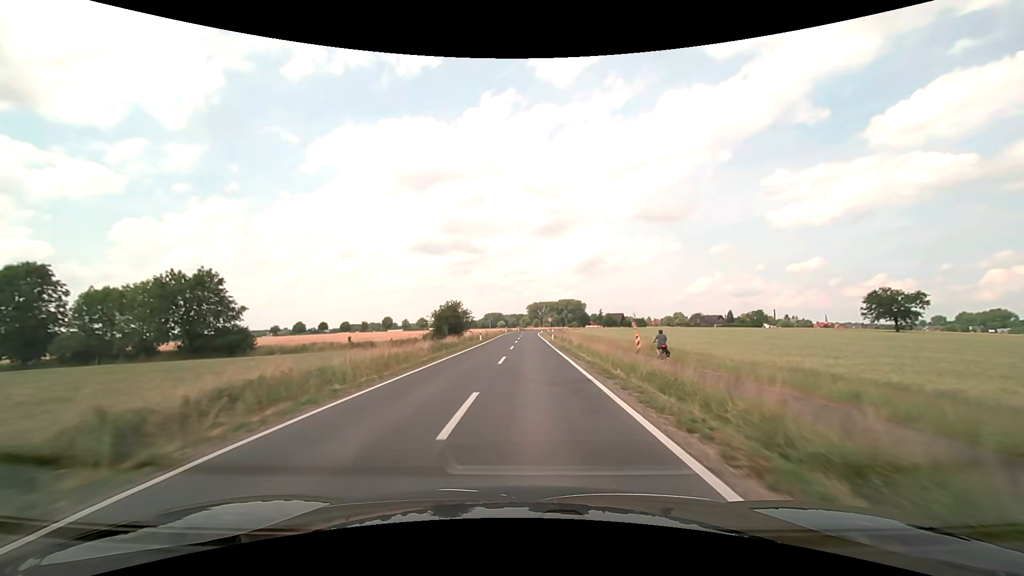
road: secondary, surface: asphalt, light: Day
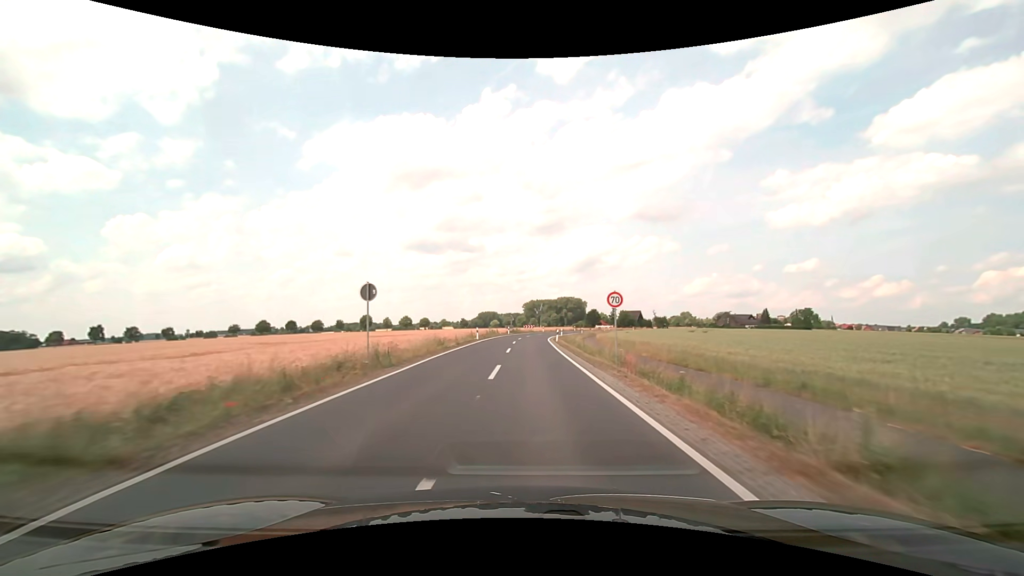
(+0.3, +53.7) m; +1°
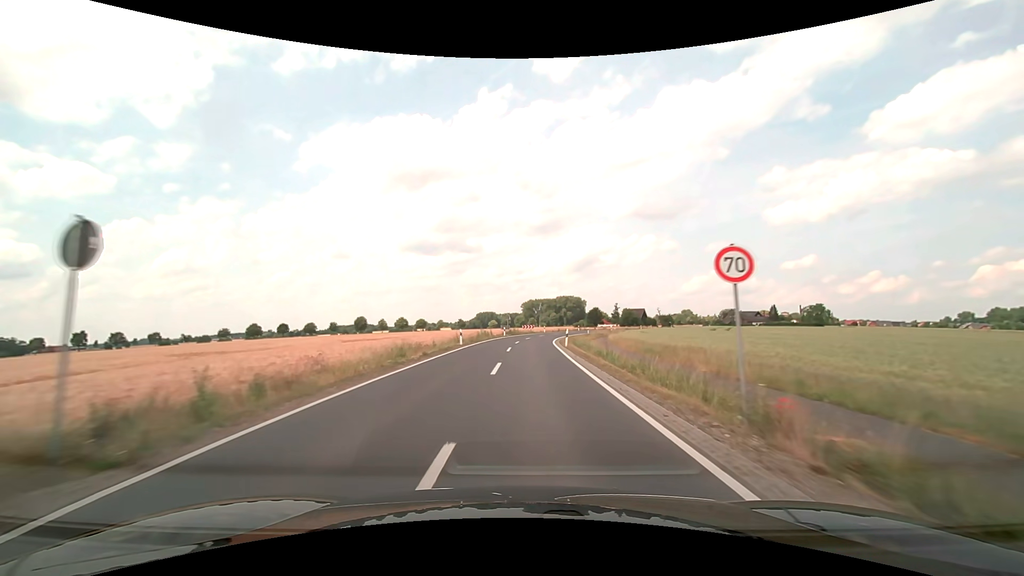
(0.0, +10.7) m; 0°
